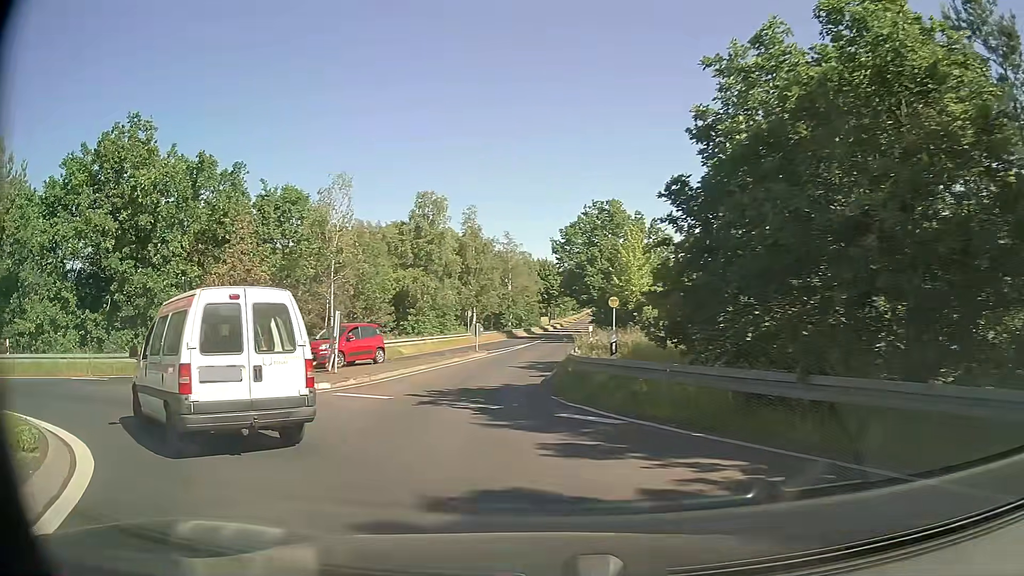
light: Day
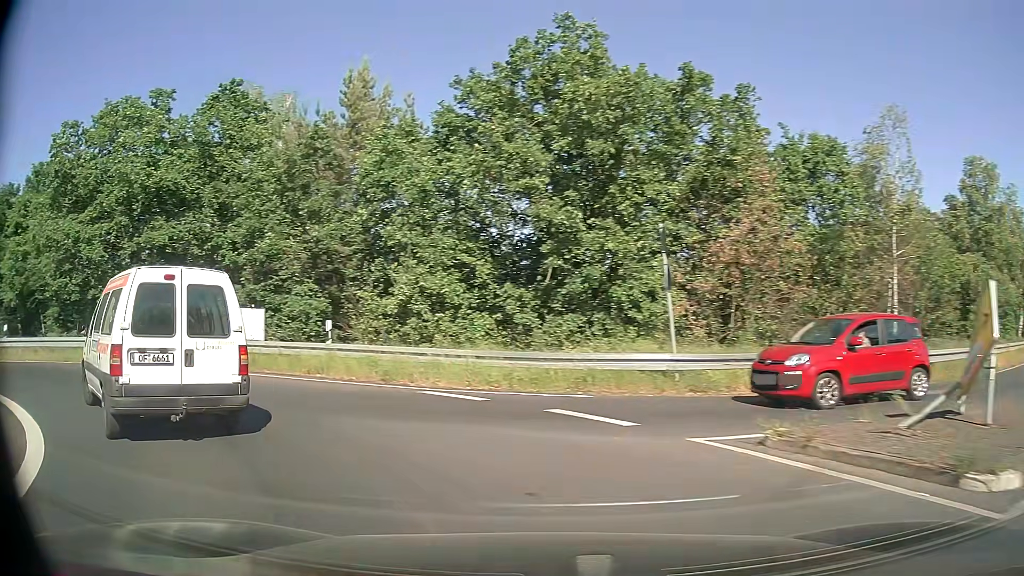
(-3.8, +10.4) m; -44°
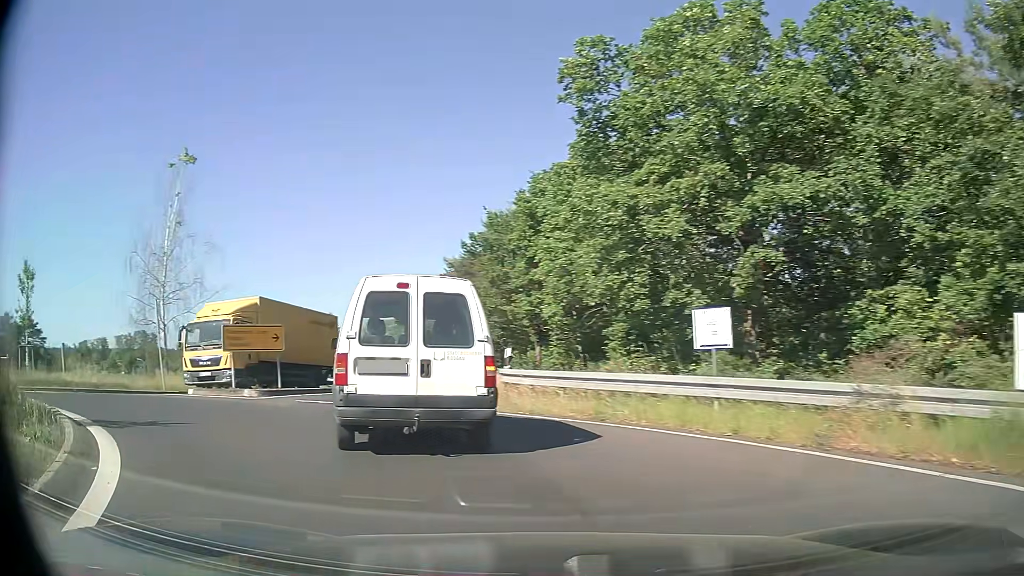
(-4.8, +9.8) m; -52°
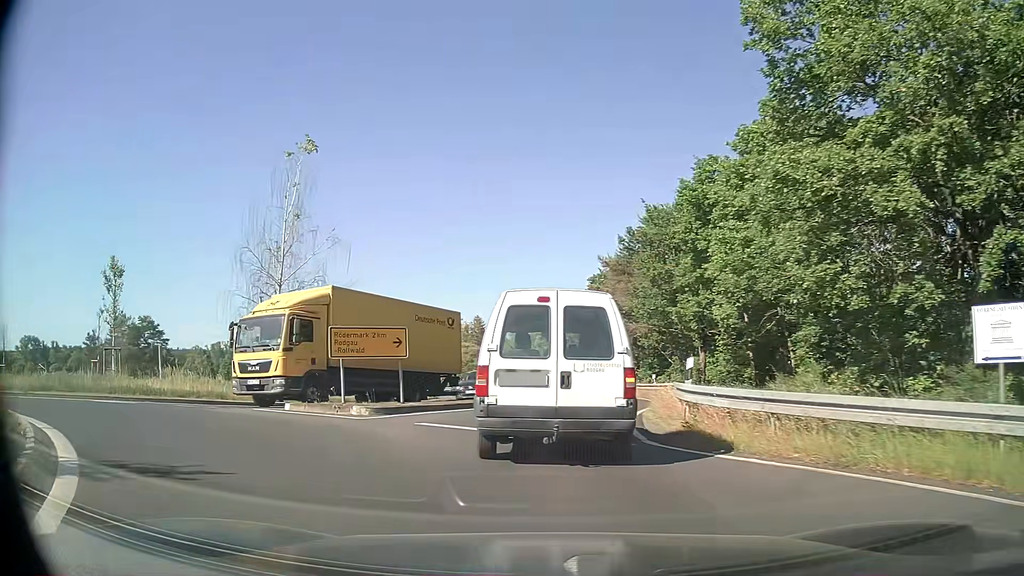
(-0.5, +3.6) m; -13°
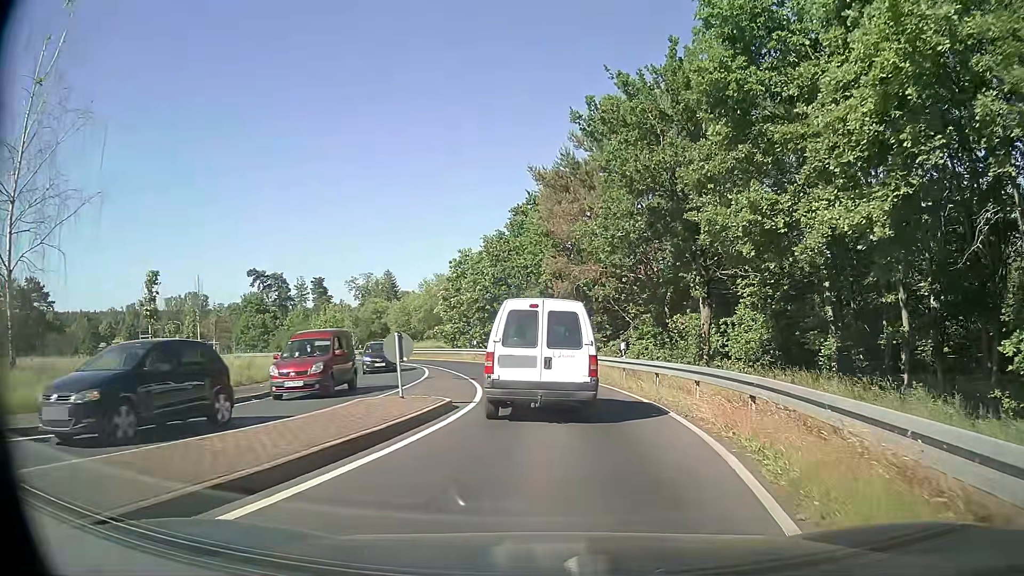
(+0.3, +15.2) m; +8°
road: secondary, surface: asphalt
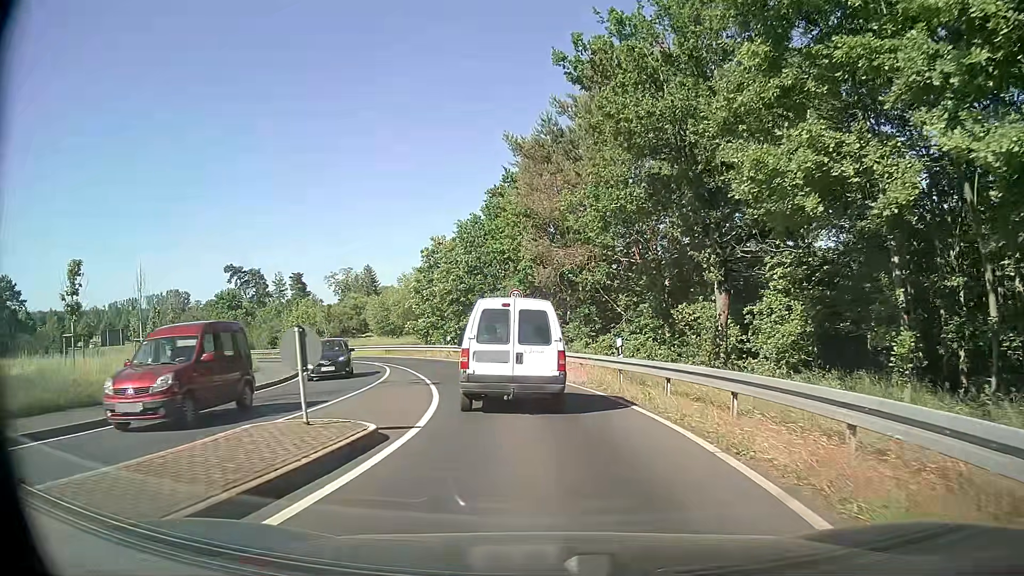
(0.0, +4.5) m; 0°
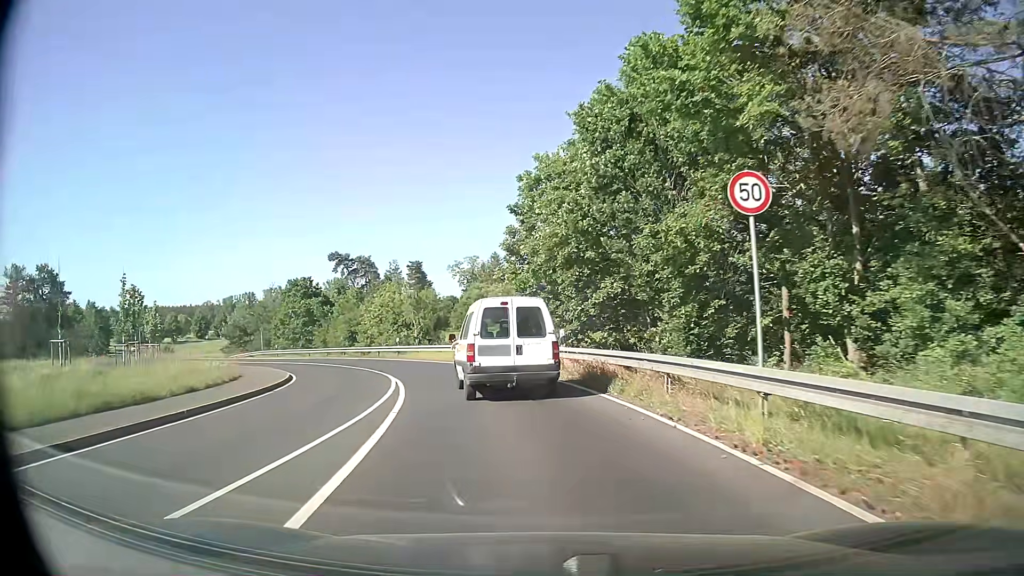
(-2.0, +21.4) m; -12°
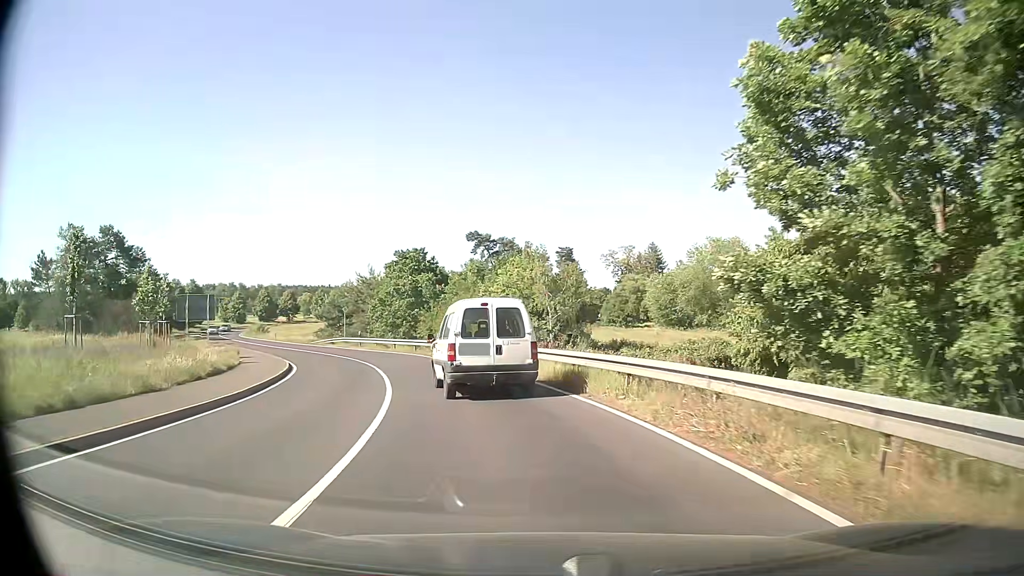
(-2.0, +18.6) m; -13°
(-1, +10) (-3, +20) (-6, +29) (-10, +38) (-14, +47) (-20, +56) (-25, +64) (-31, +72) (-37, +80) (-42, +89) m
